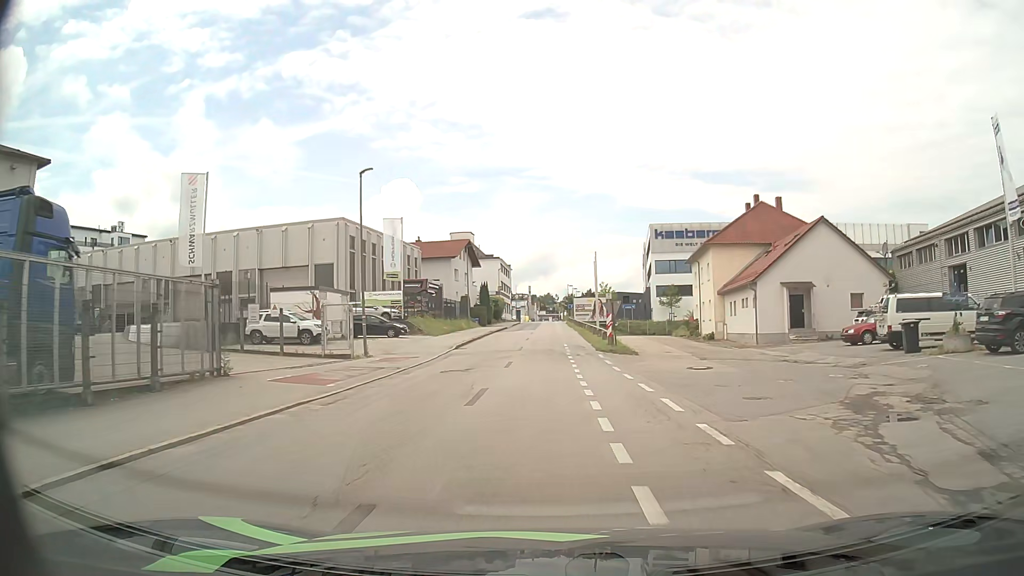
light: Day
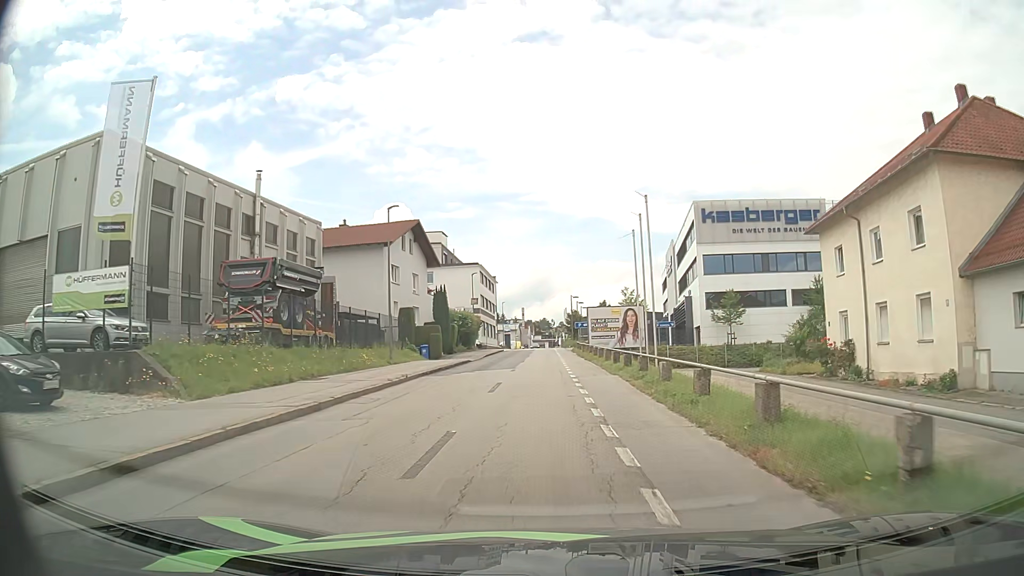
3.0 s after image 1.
(-0.1, +32.1) m; 0°
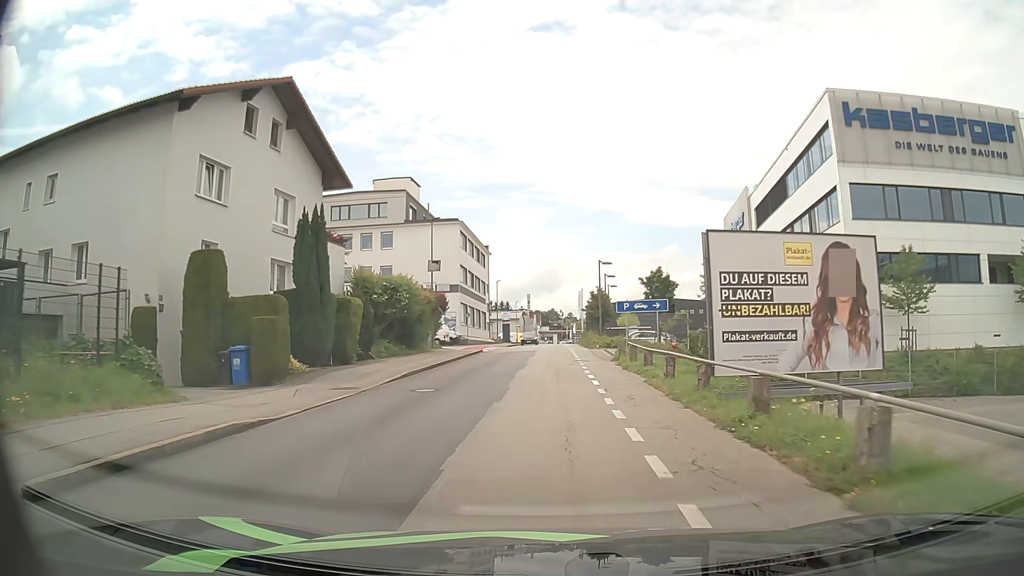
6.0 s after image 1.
(-0.1, +30.9) m; 0°
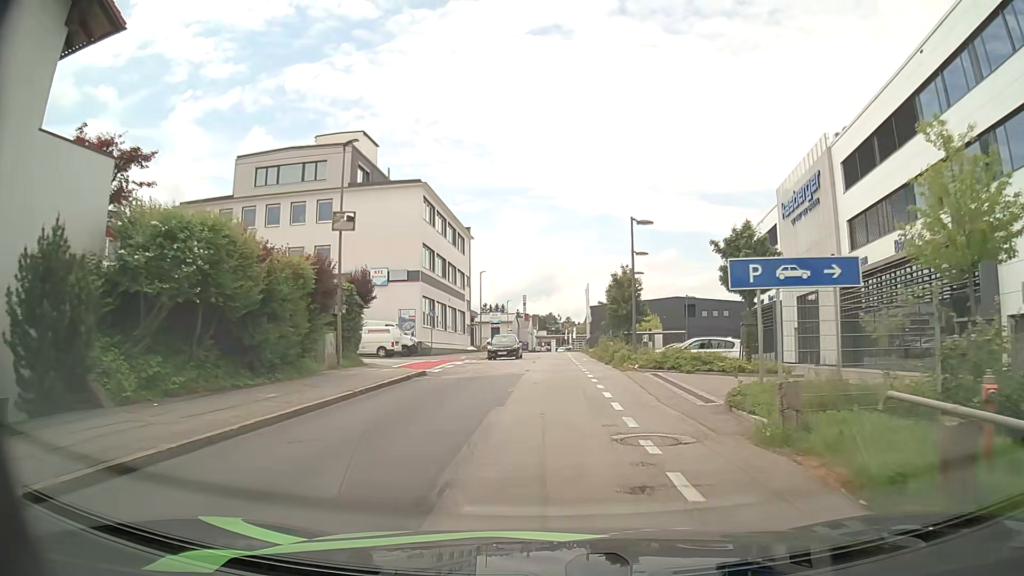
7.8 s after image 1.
(0.0, +19.0) m; 0°
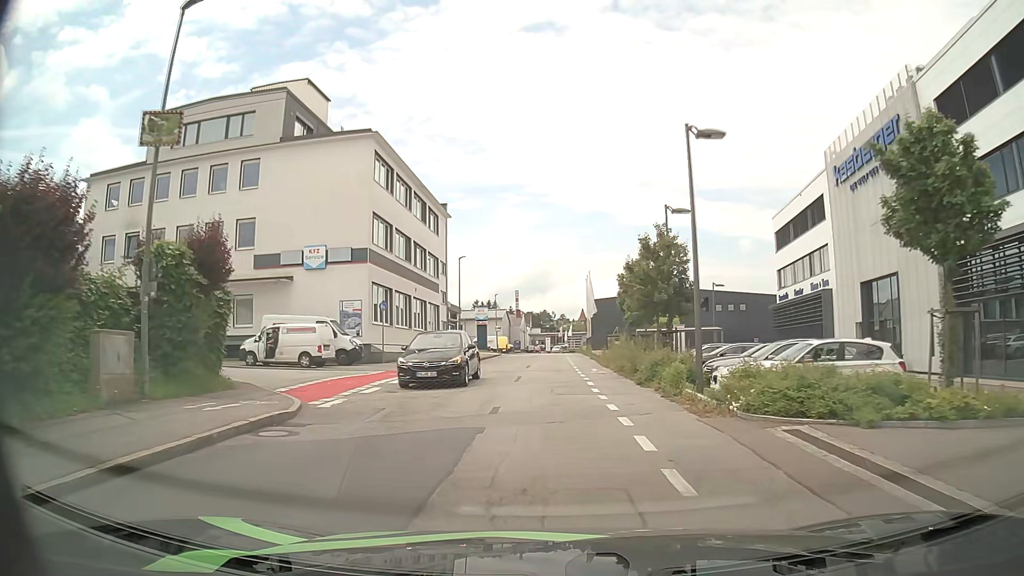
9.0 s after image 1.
(0.0, +12.3) m; 0°
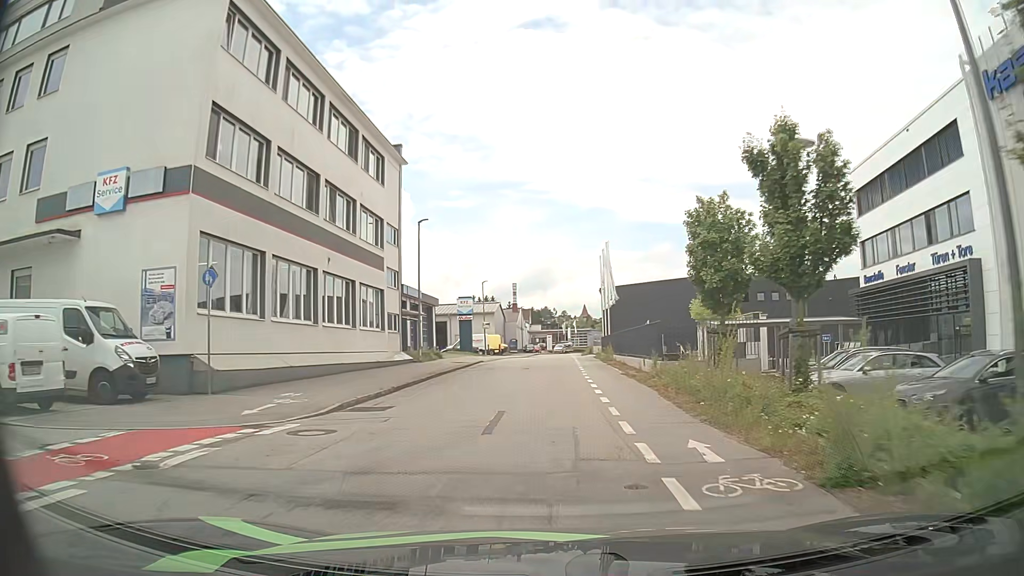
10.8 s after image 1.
(+0.1, +18.3) m; 0°
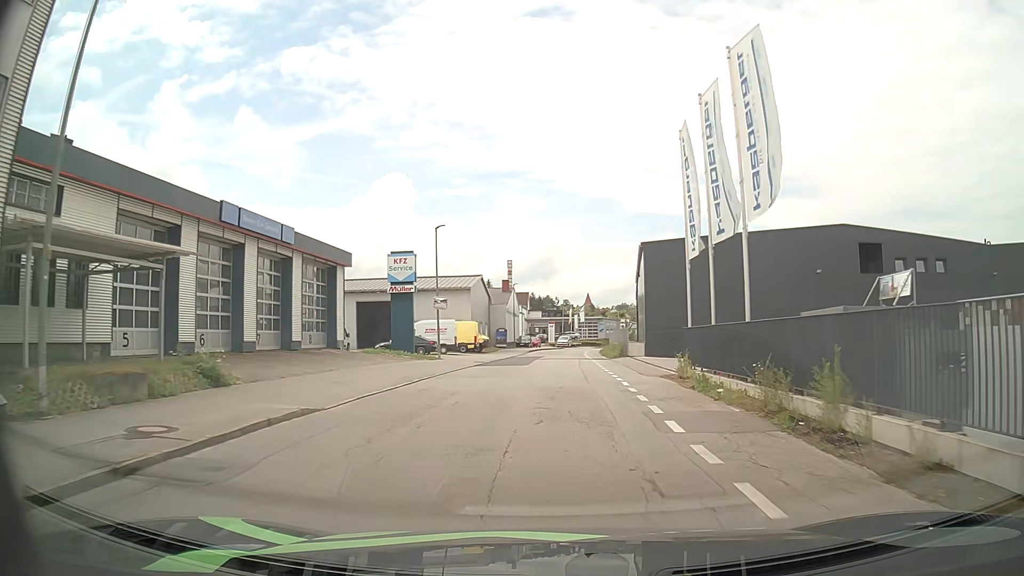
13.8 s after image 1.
(+0.1, +31.0) m; 0°
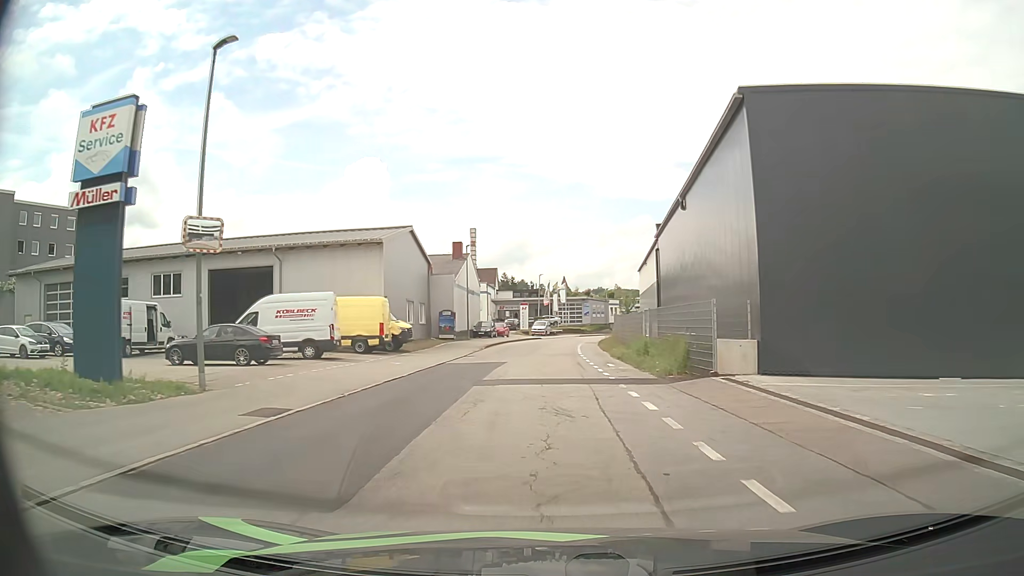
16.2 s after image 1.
(+0.2, +26.3) m; +1°
(0, +10) (+1, +20) (+1, +30) (+2, +40) (+2, +50) (+3, +60) (+5, +70) (+7, +80) (+9, +89) (+12, +99) m
